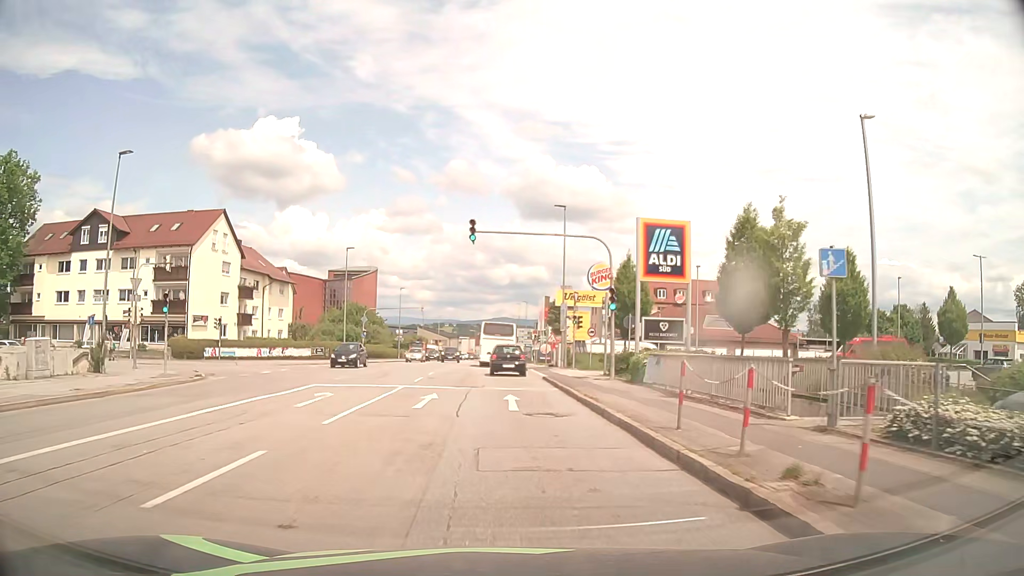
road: tertiary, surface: asphalt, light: Day
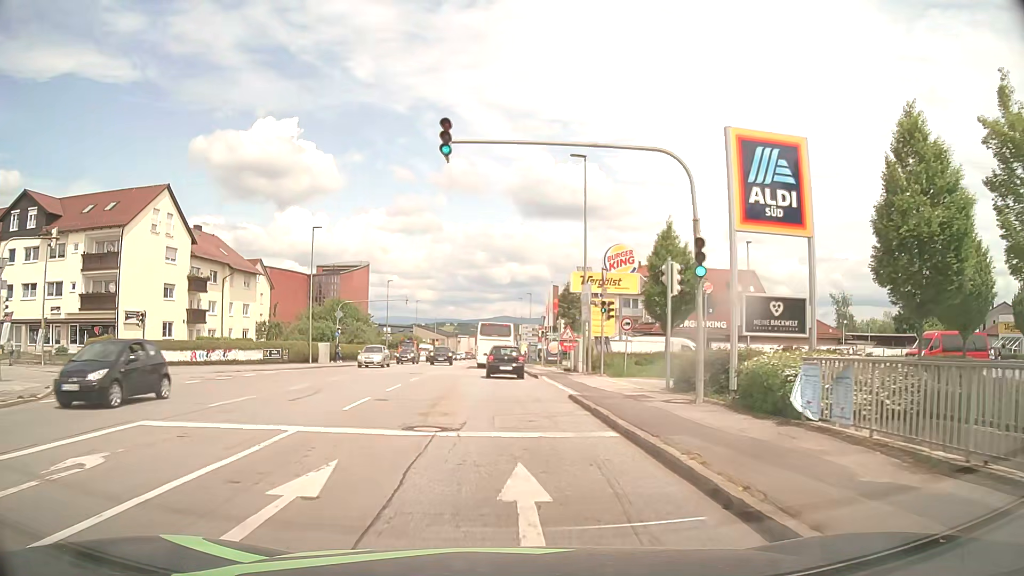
(0.0, +11.3) m; 0°
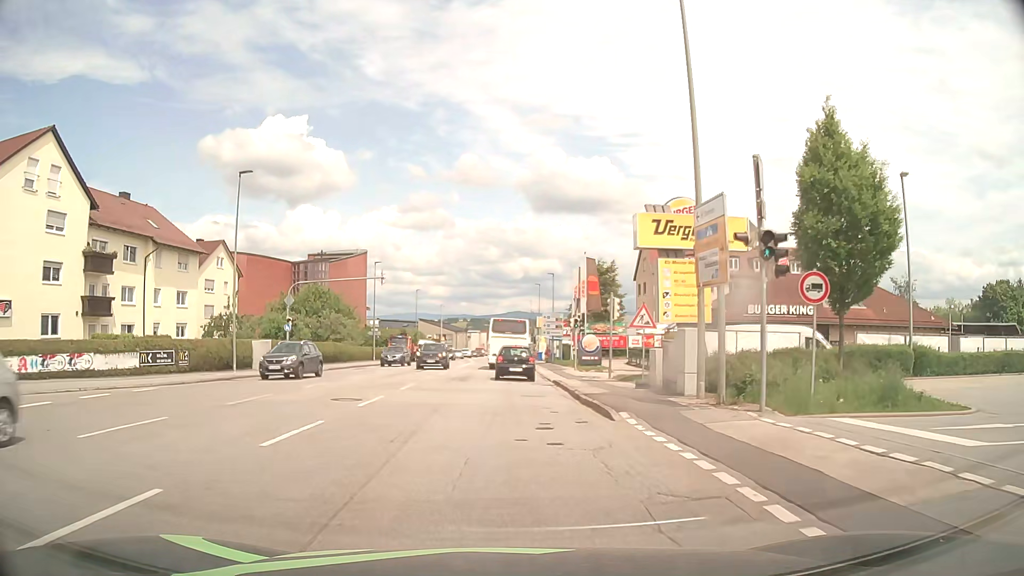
(-0.2, +17.1) m; -1°
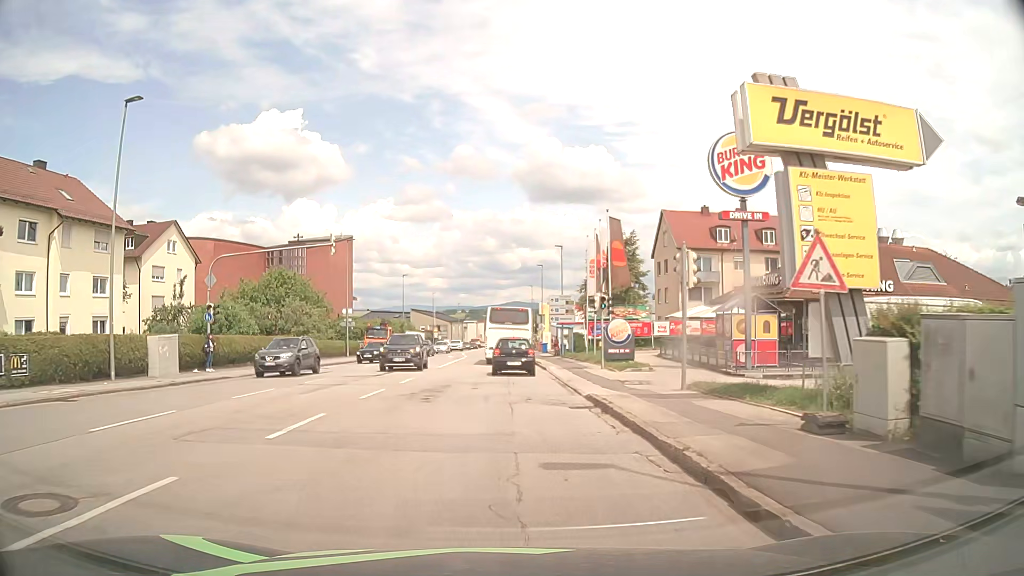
(+0.1, +11.5) m; 0°
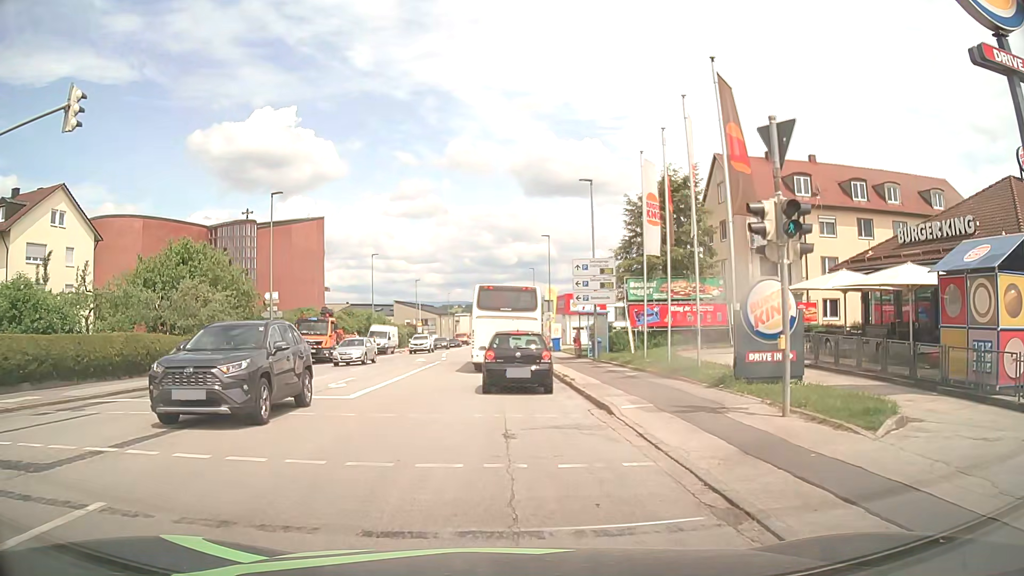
(0.0, +18.6) m; 0°
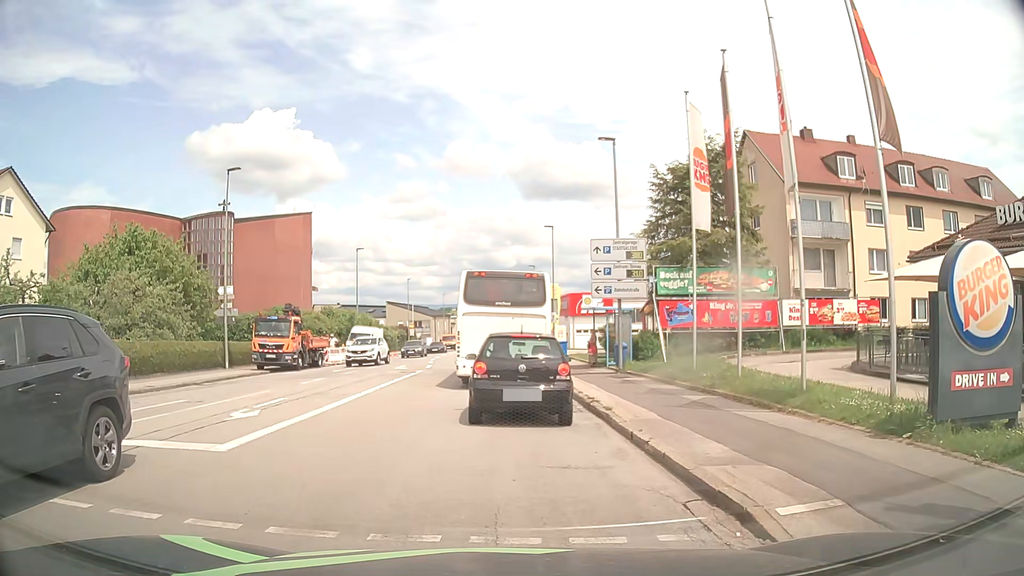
(0.0, +6.5) m; -1°
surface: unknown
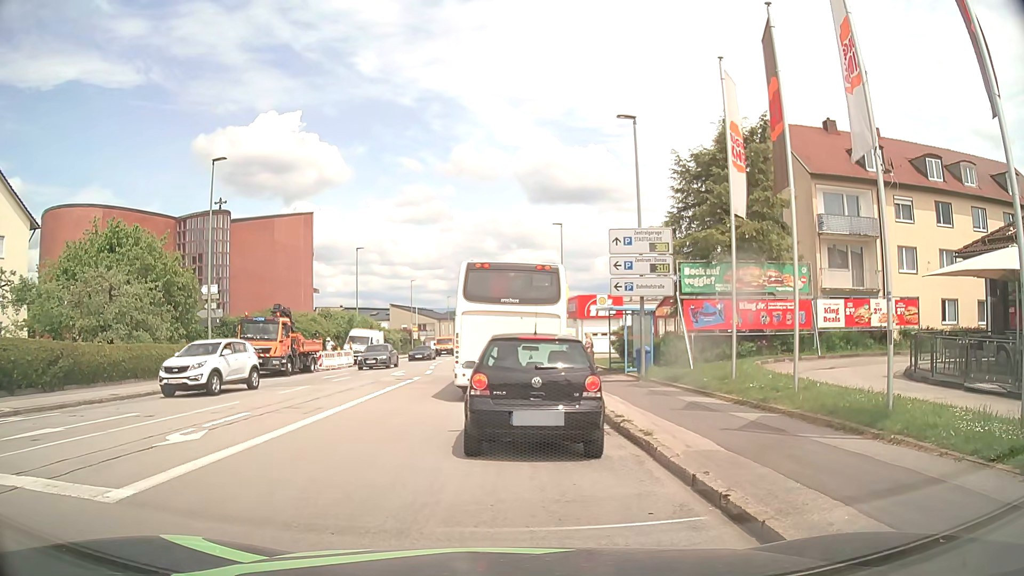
(0.0, +2.6) m; -1°
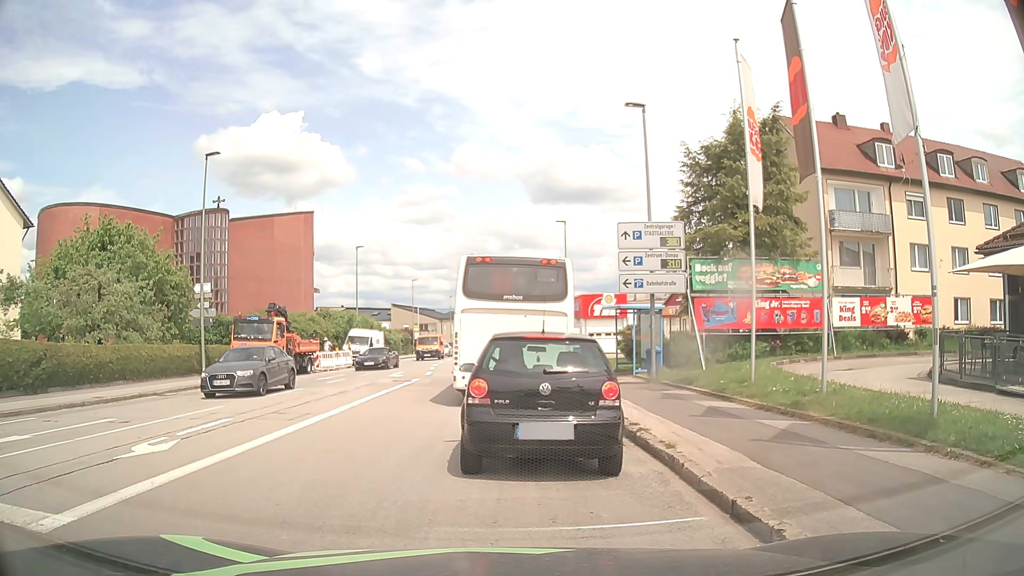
(0.0, +1.1) m; 0°
(0, +10) (0, +20) (+1, +30) (+1, +40) (+1, +50) (+1, +60) (+1, +70) (+2, +80) (+2, +90) (+3, +100) m
